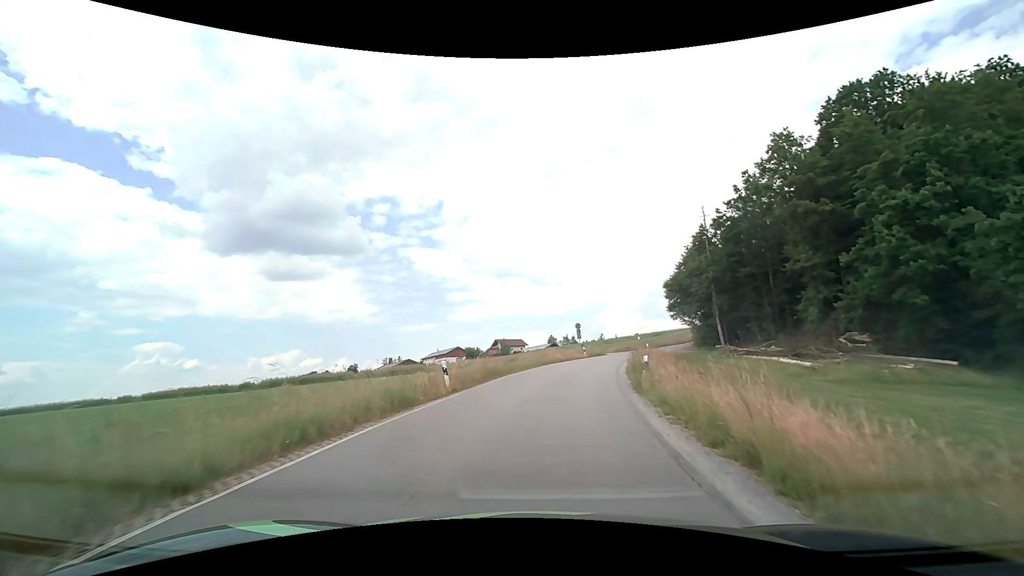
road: tertiary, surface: asphalt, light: Day
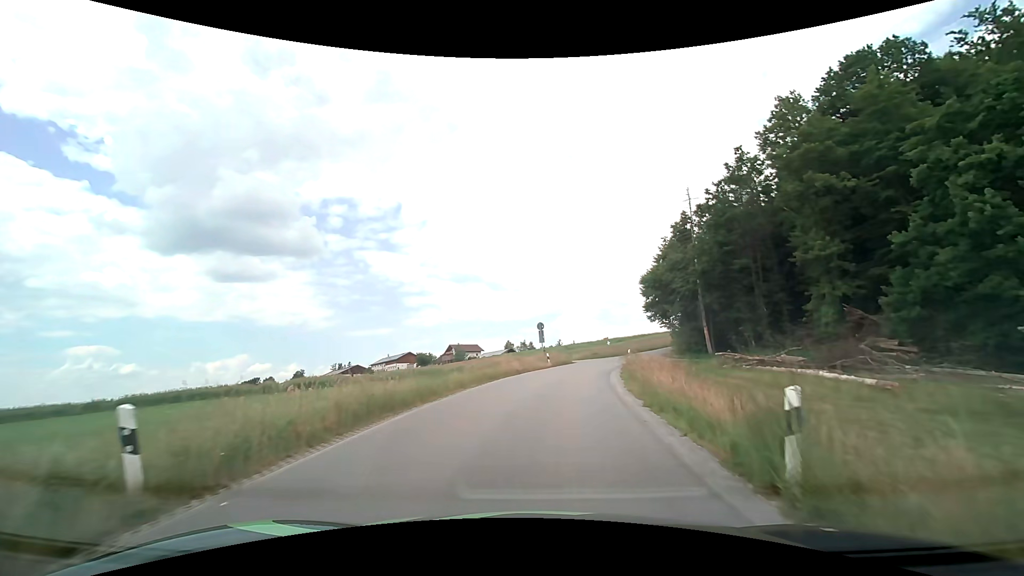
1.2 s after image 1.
(+0.4, +11.4) m; +5°
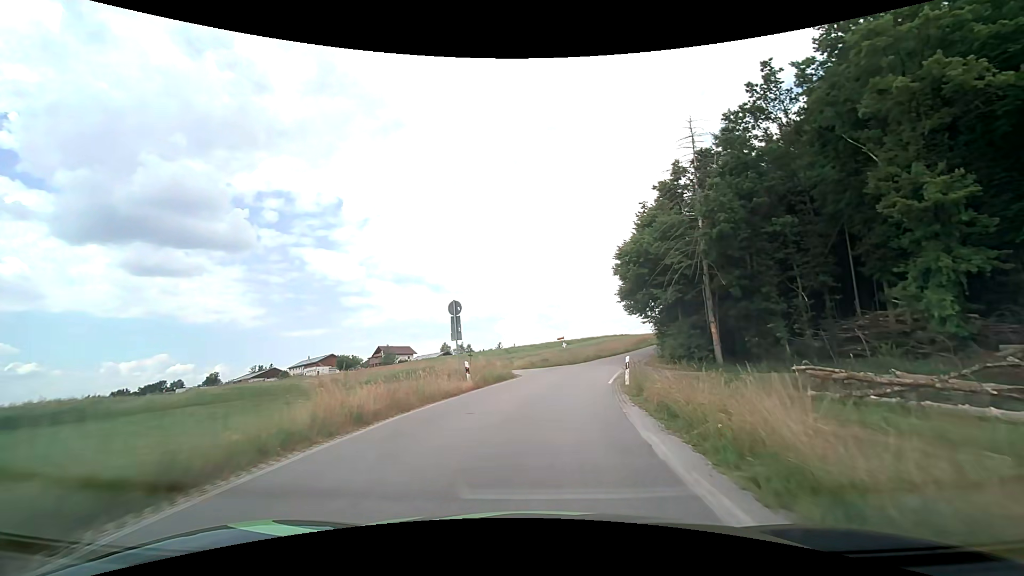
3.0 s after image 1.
(+1.2, +18.9) m; +7°
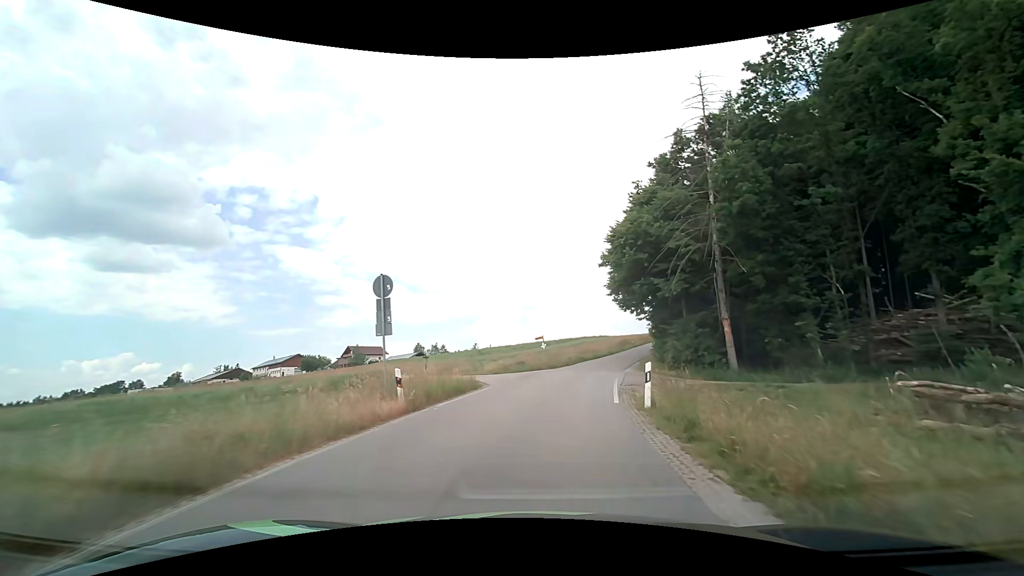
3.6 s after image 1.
(+0.1, +6.8) m; +2°
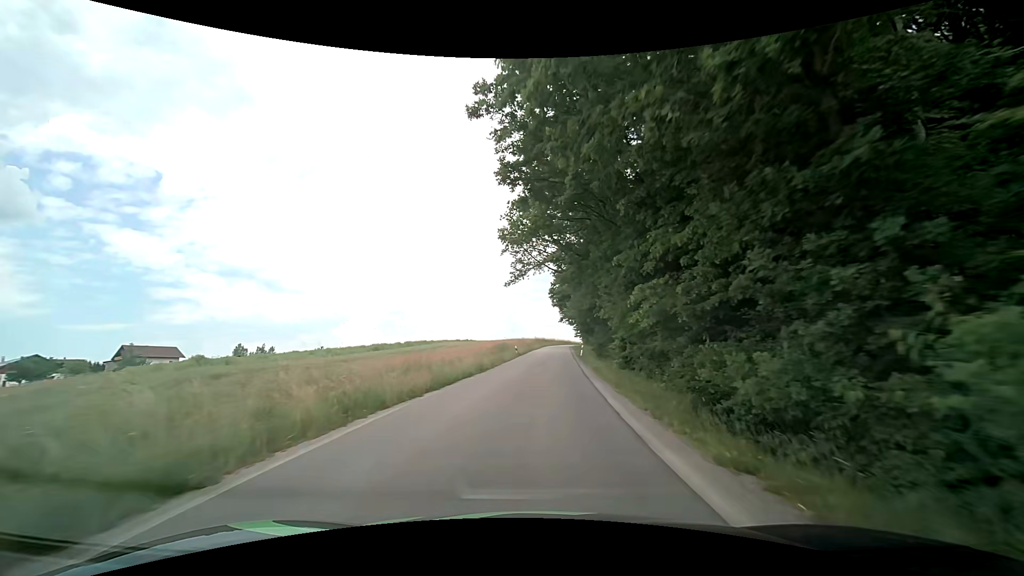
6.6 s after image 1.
(+5.0, +36.0) m; +15°
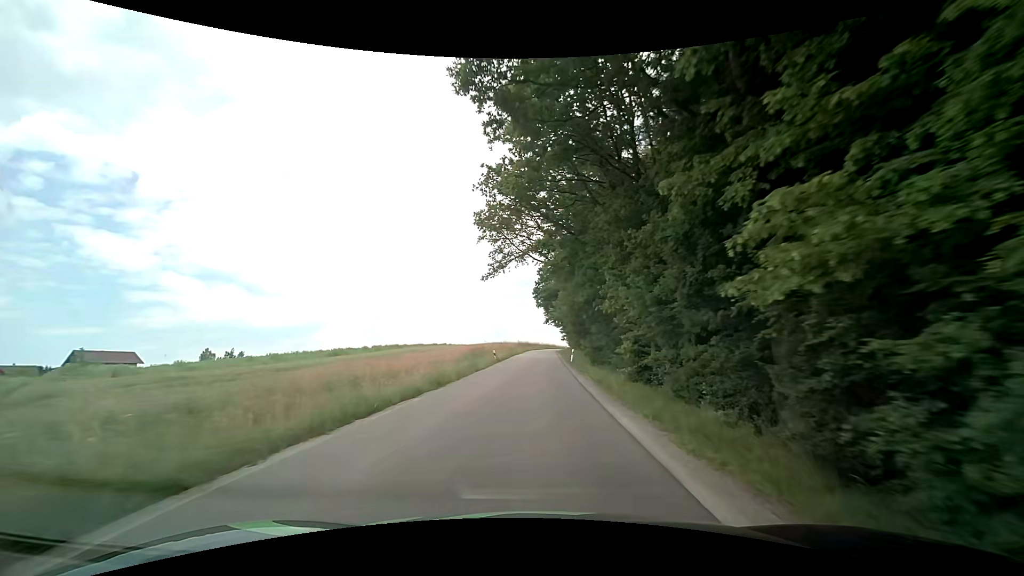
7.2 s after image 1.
(+0.2, +7.7) m; +3°
(0, +10) (0, +20) (0, +30) (+1, +40) (+1, +50) (+1, +60) (+2, +70) (+2, +80) (+2, +90) (+3, +100) m
